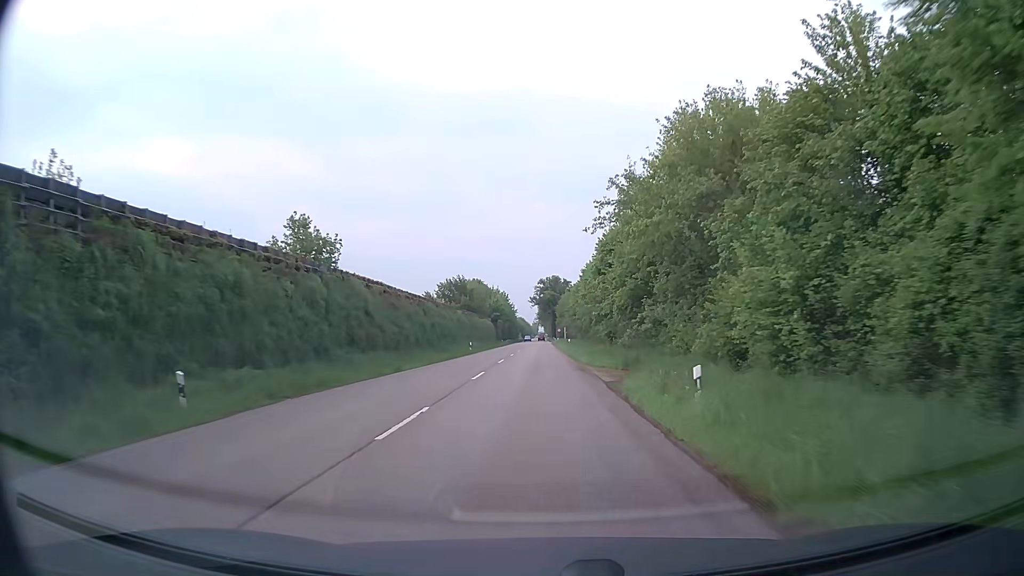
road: secondary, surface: asphalt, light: Day
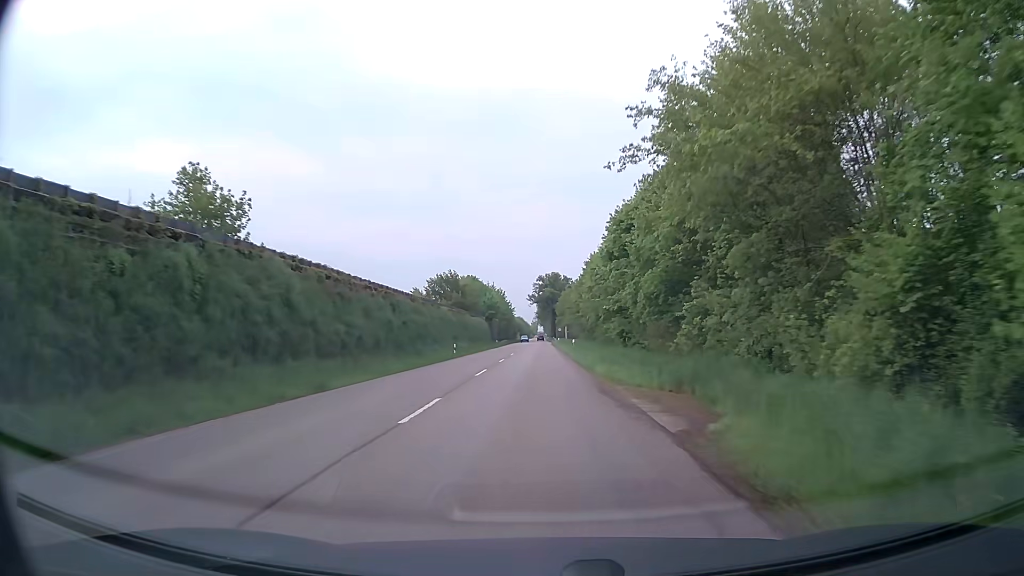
(0.0, +10.3) m; 0°
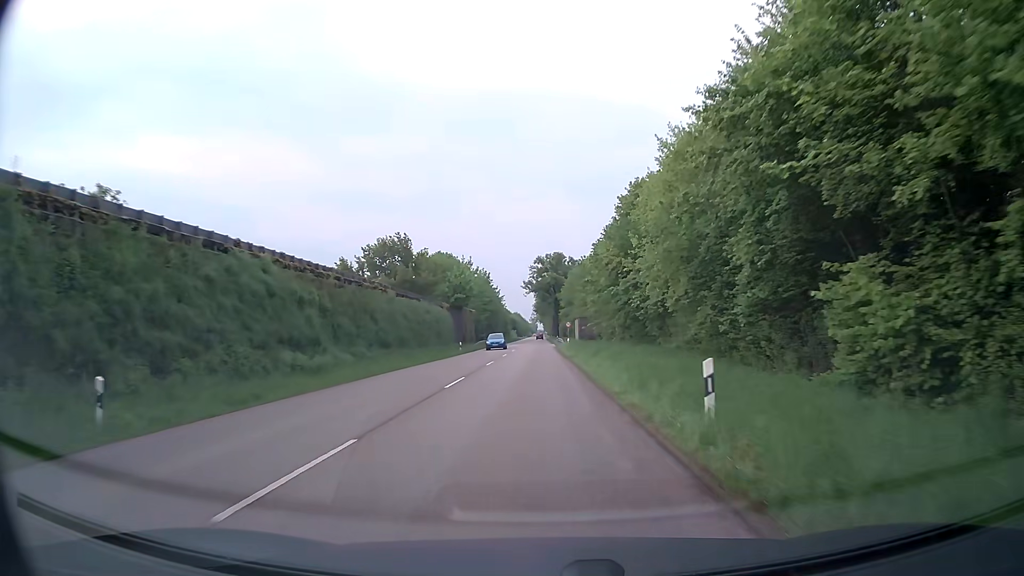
(-0.2, +41.8) m; 0°
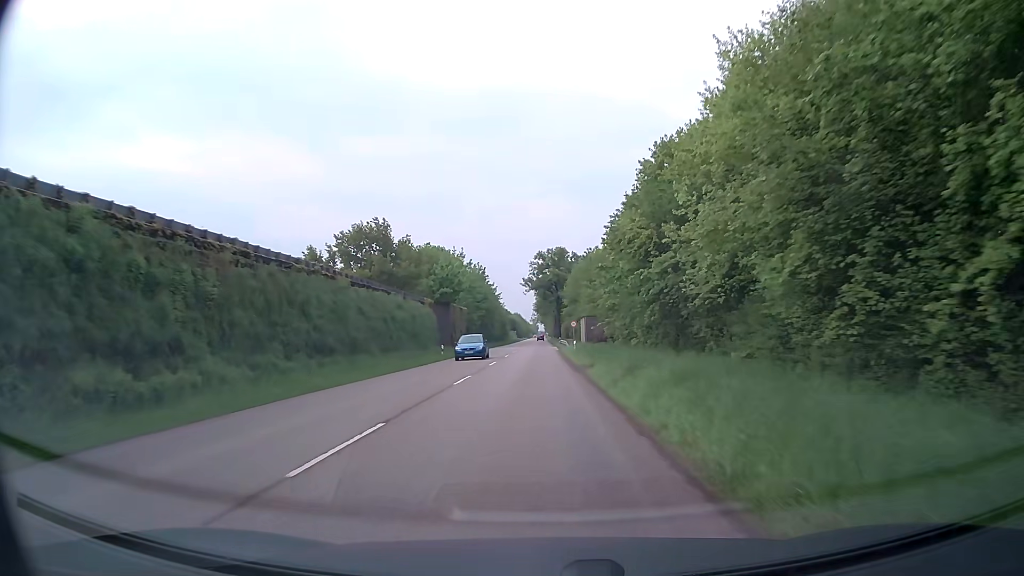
(0.0, +10.5) m; 0°
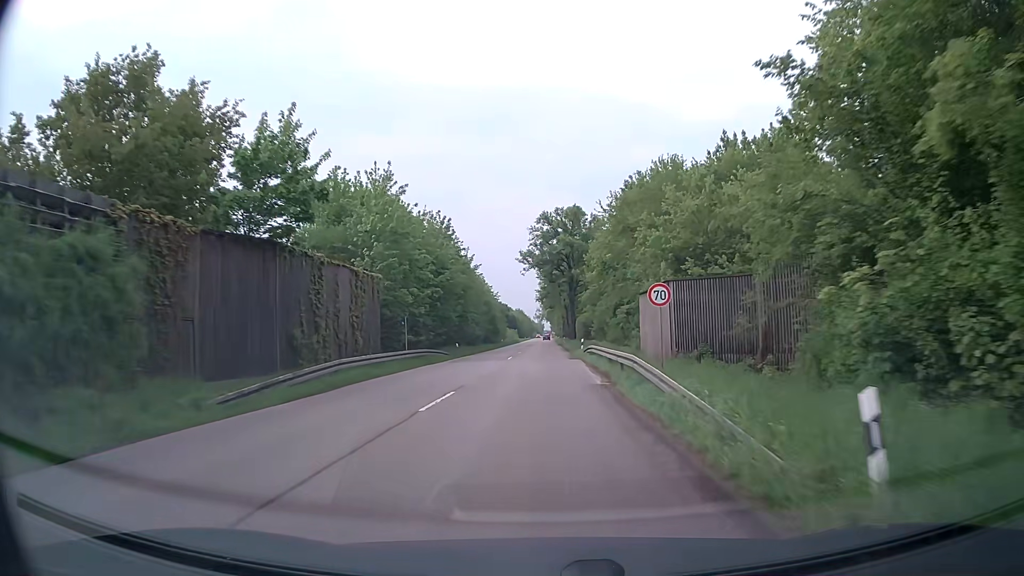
(-0.3, +42.3) m; 0°
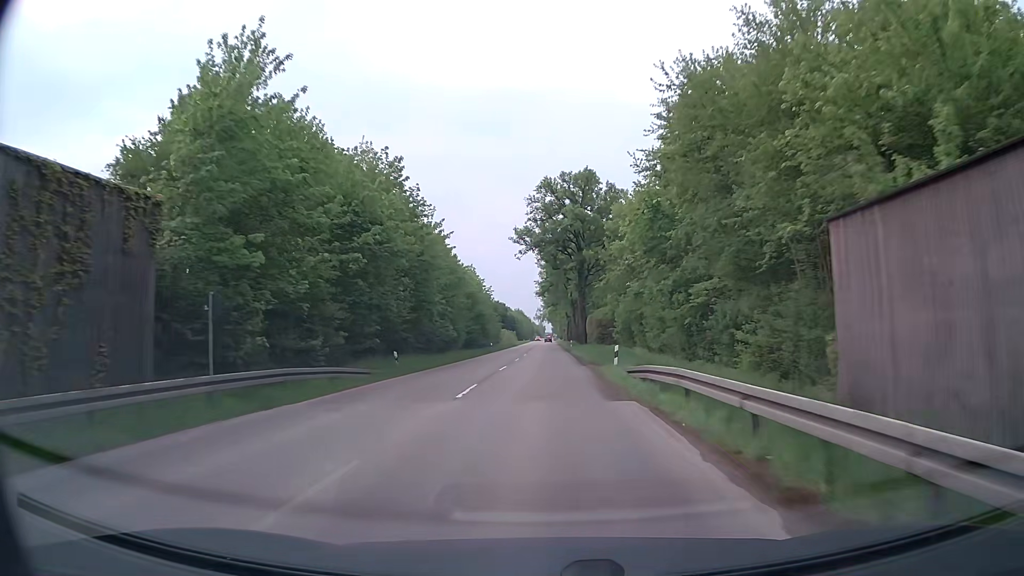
(-0.1, +21.2) m; 0°
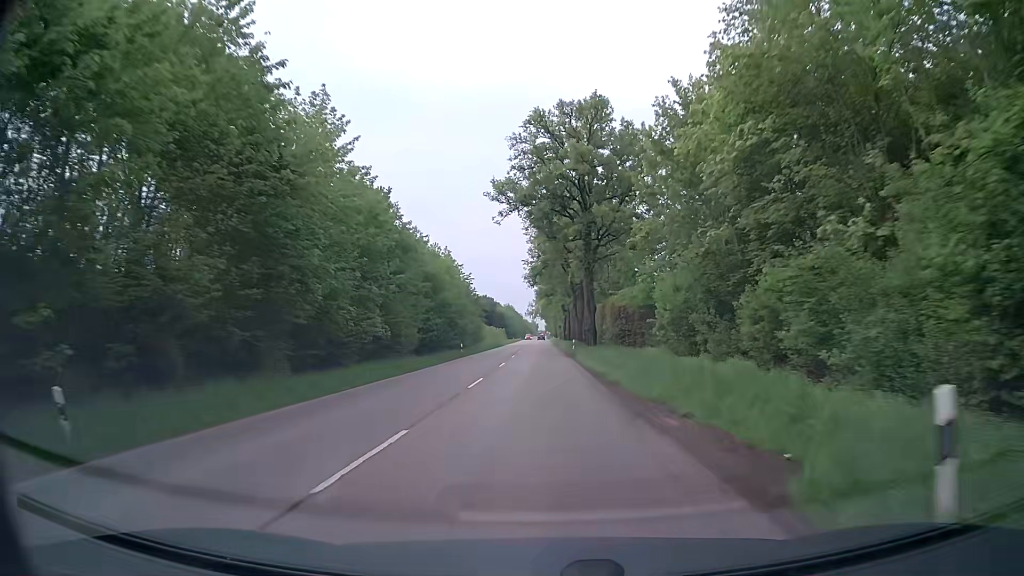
(+0.1, +21.3) m; +1°
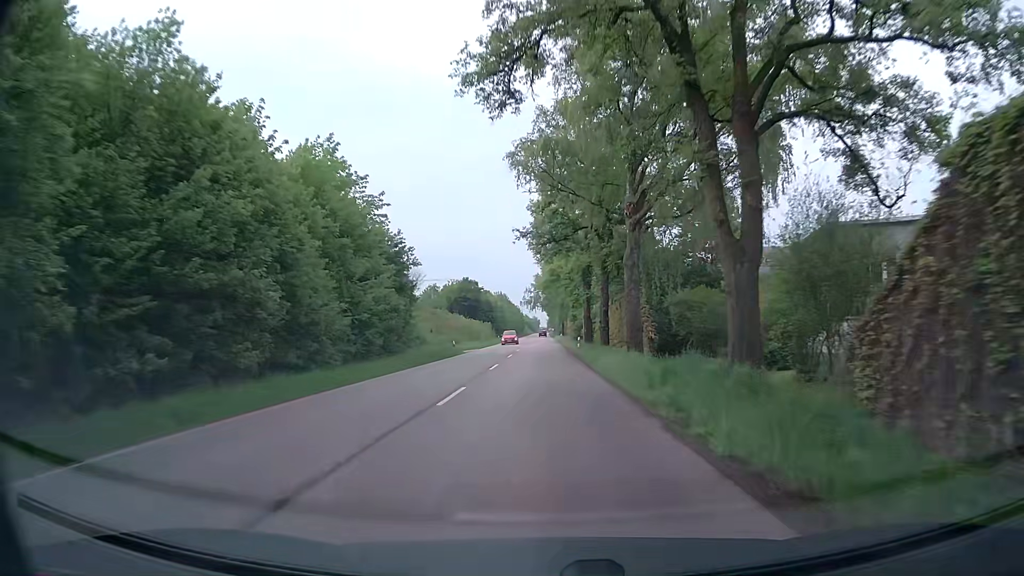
(-0.3, +53.4) m; -1°
(0, +10) (0, +20) (0, +30) (0, +40) (0, +50) (0, +60) (0, +70) (0, +80) (0, +90) (0, +100) m
